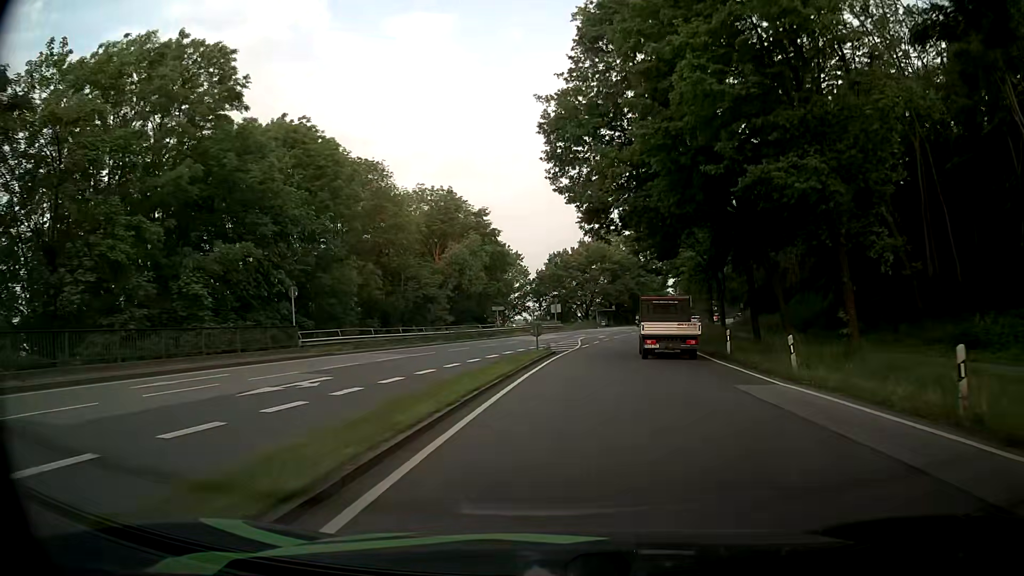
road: primary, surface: asphalt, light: Day
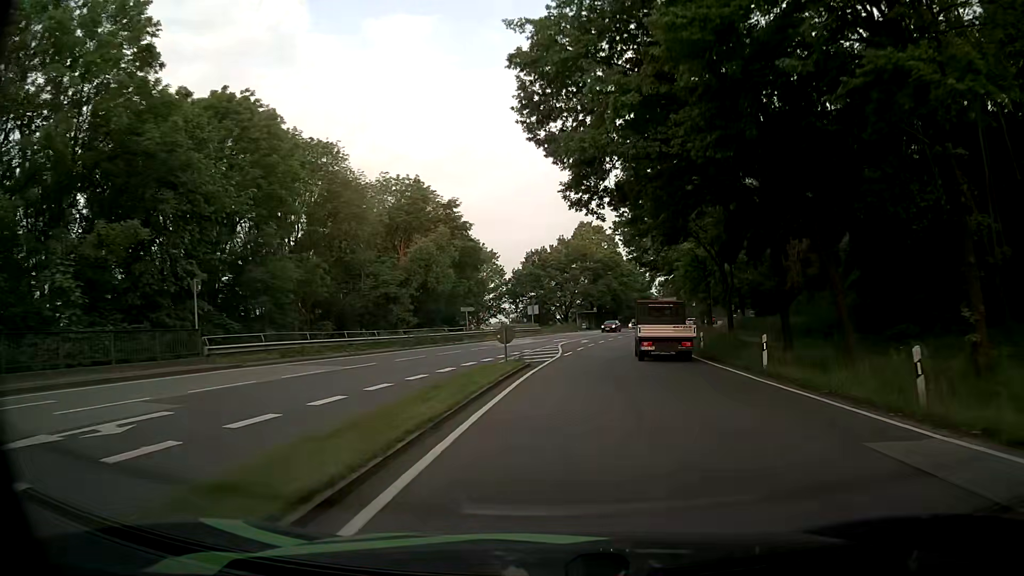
(+0.1, +7.3) m; +2°
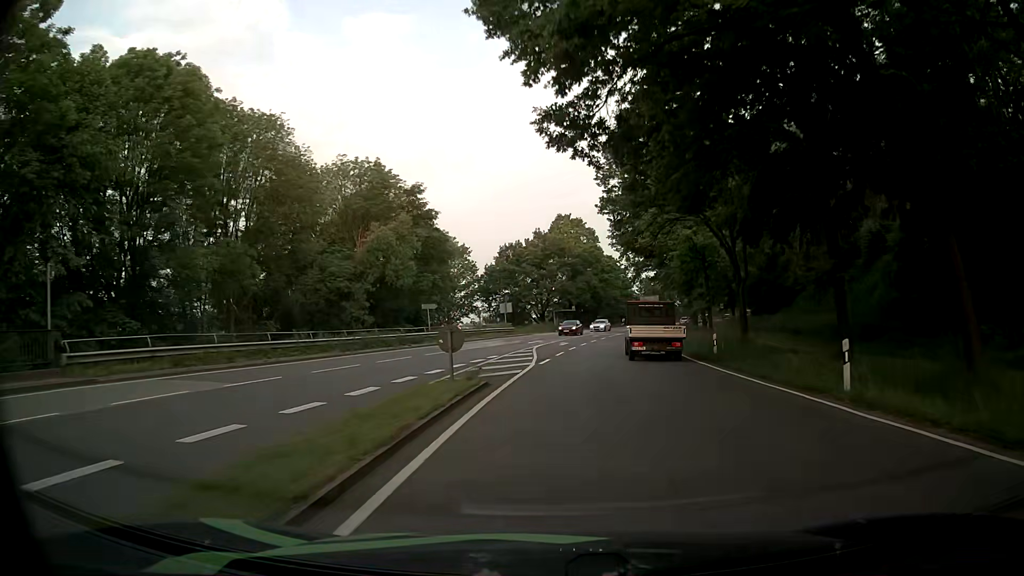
(+0.2, +7.3) m; +2°
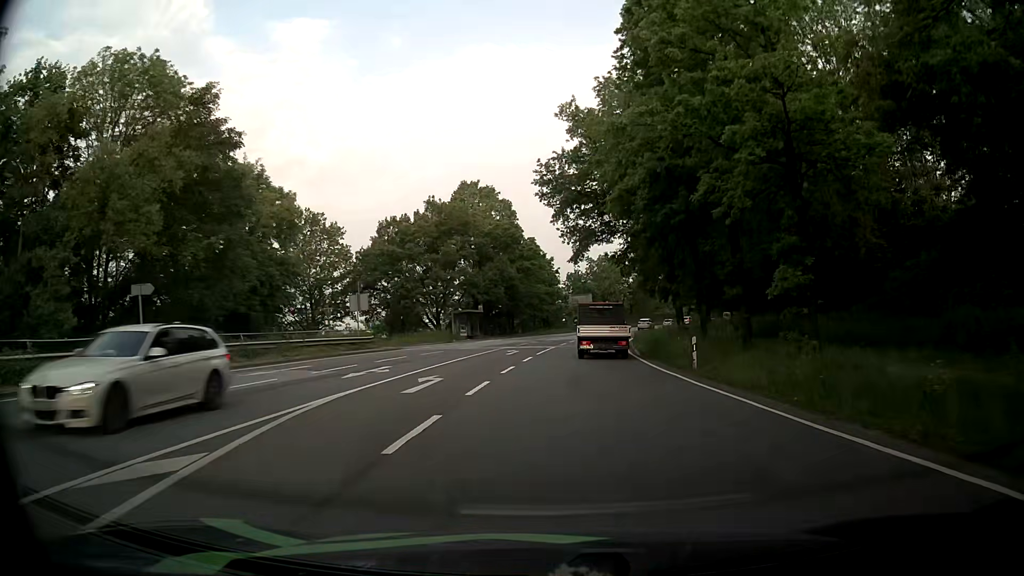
(+1.7, +28.6) m; +7°
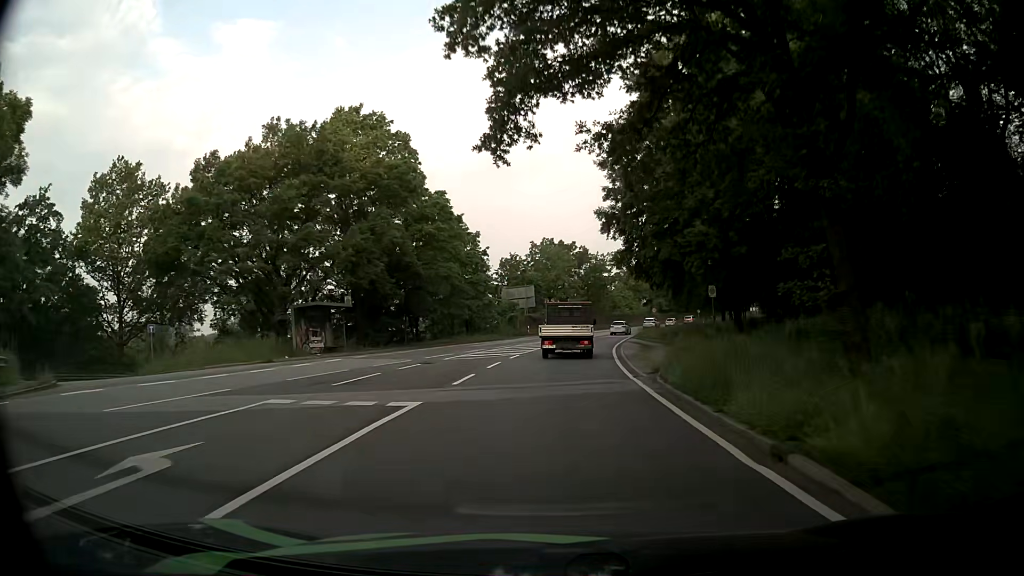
(+1.3, +28.9) m; +4°
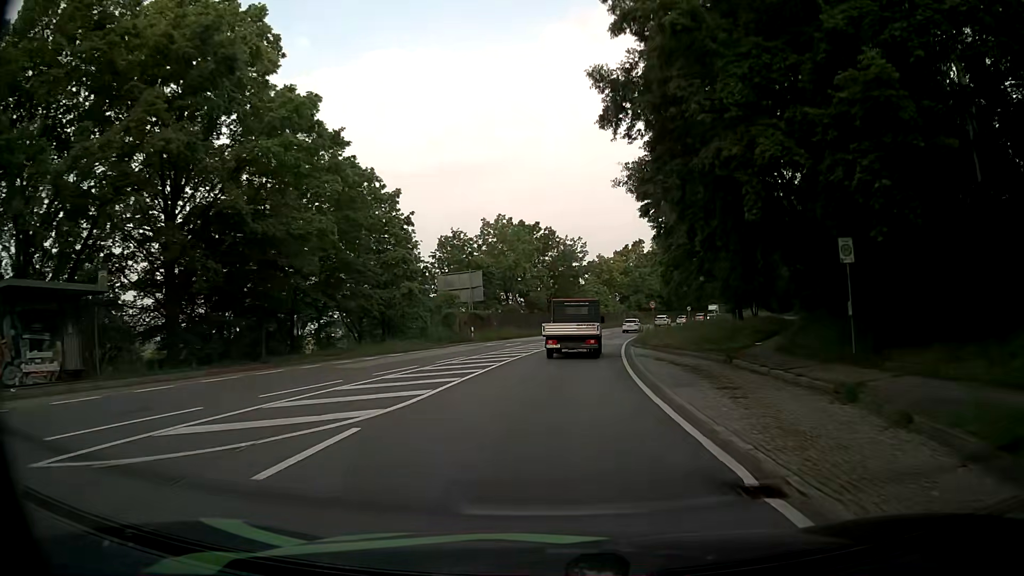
(+0.9, +21.9) m; +4°
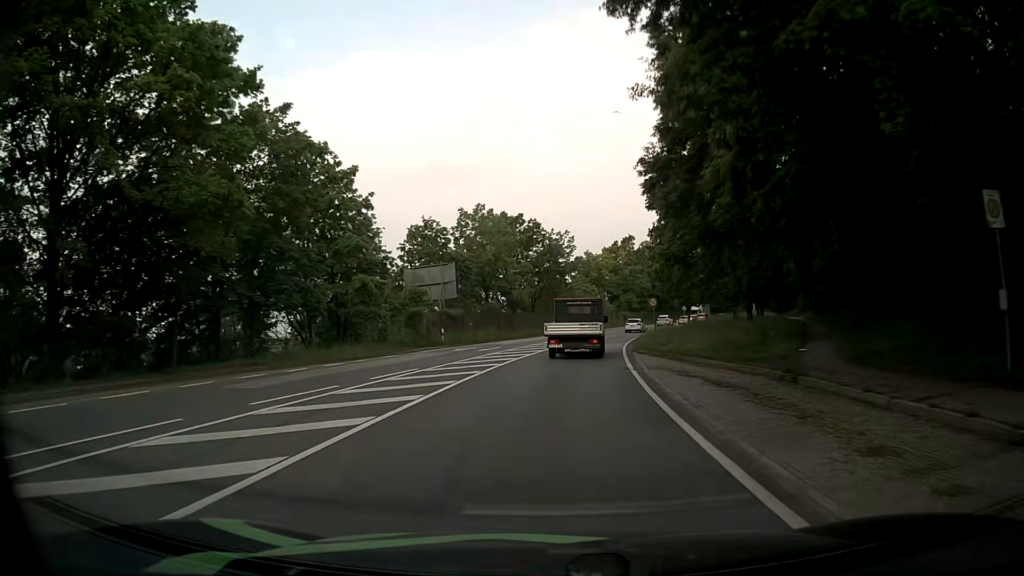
(+0.1, +7.3) m; +2°
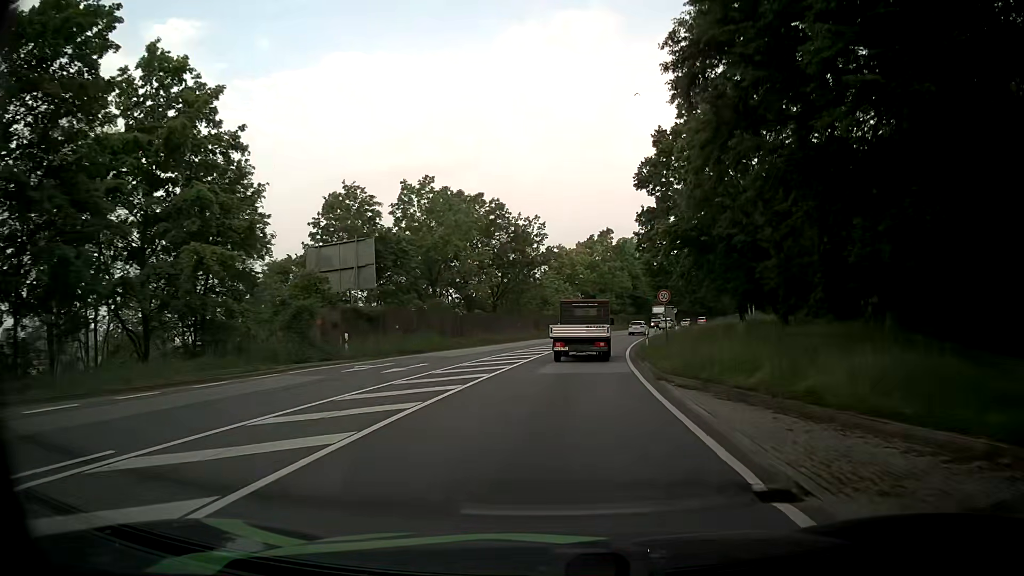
(+0.2, +14.6) m; +3°
(0, +10) (+1, +20) (+1, +30) (+2, +40) (+4, +50) (+6, +60) (+8, +69) (+10, +79) (+13, +89) (+16, +98) m
